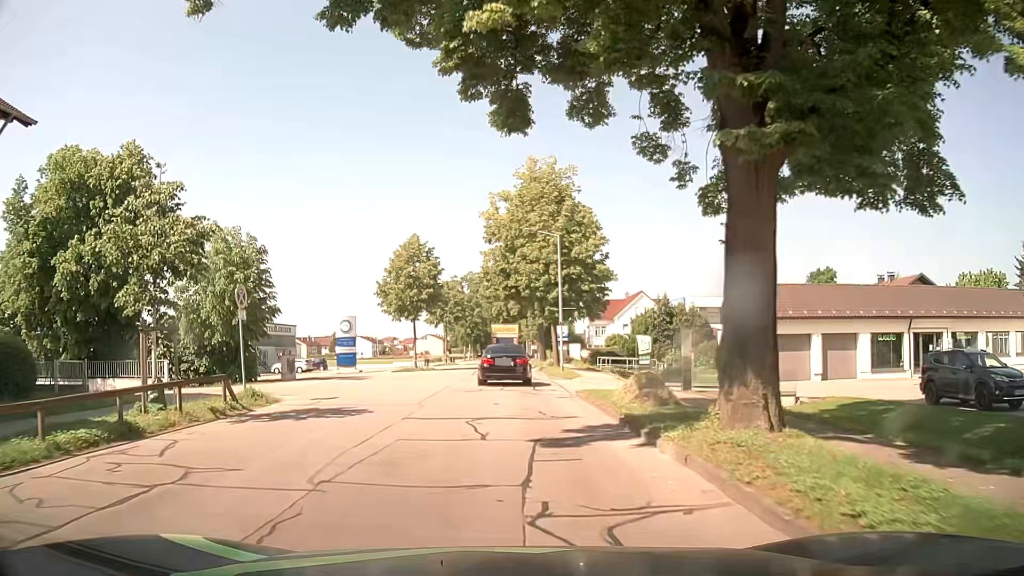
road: unclassified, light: Day
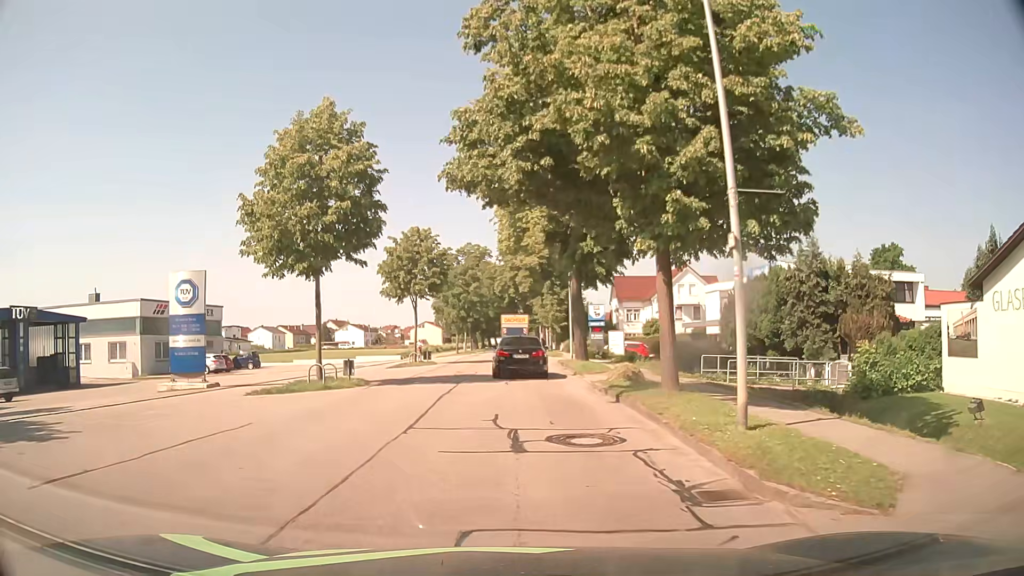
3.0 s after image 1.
(-0.5, +25.0) m; -1°
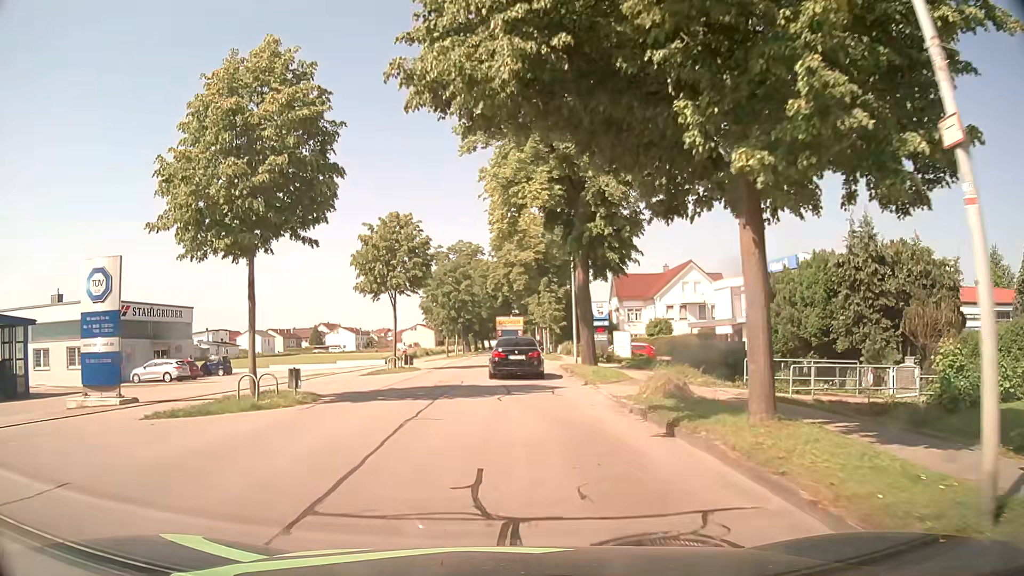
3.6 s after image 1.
(0.0, +5.2) m; +2°
(0, +10) (0, +20) (0, +30) (0, +40) (0, +50) (0, +60) (0, +70) (-1, +80) (-1, +90) (-1, +100) m
